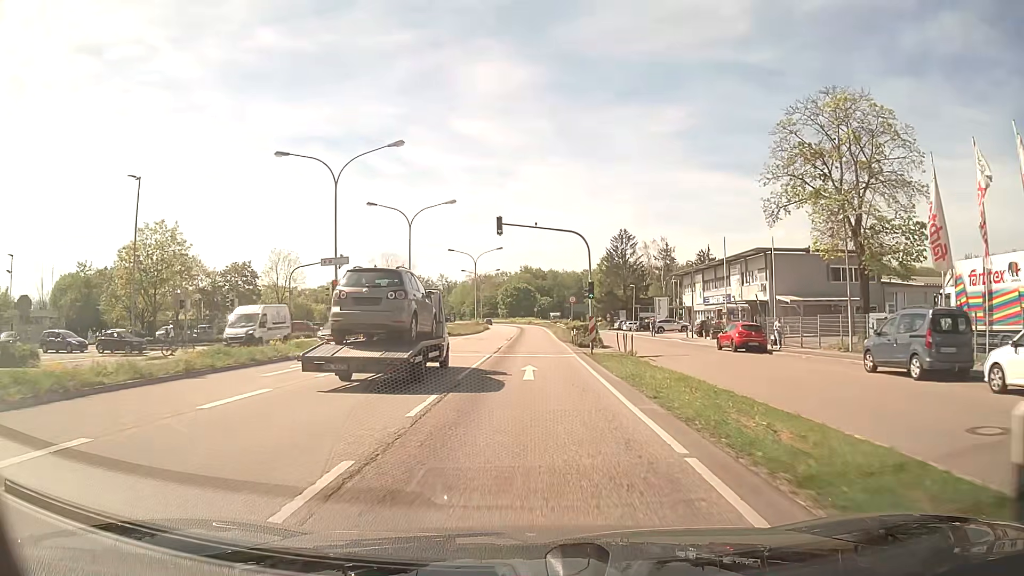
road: primary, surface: asphalt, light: Day
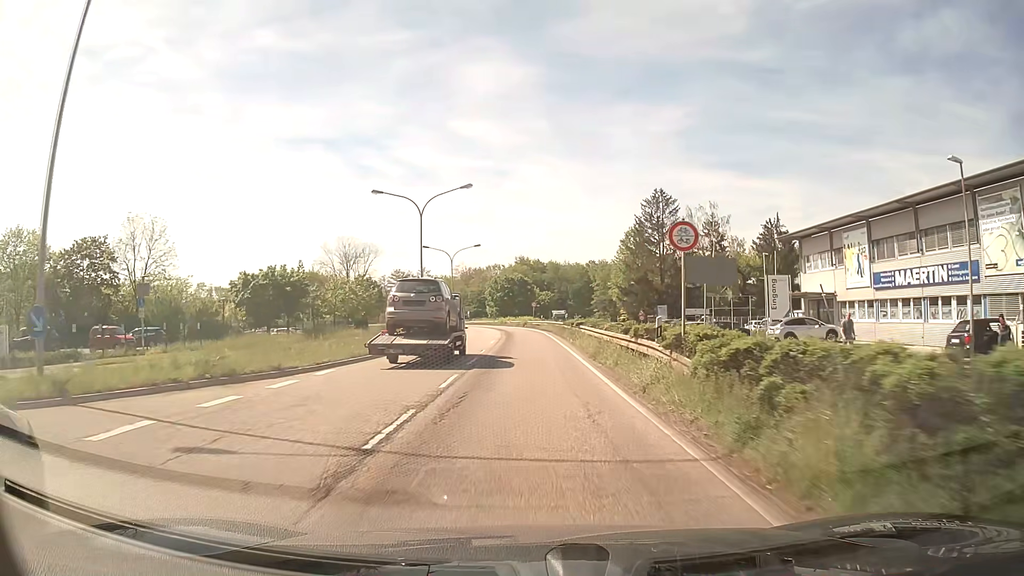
(+0.3, +38.2) m; 0°
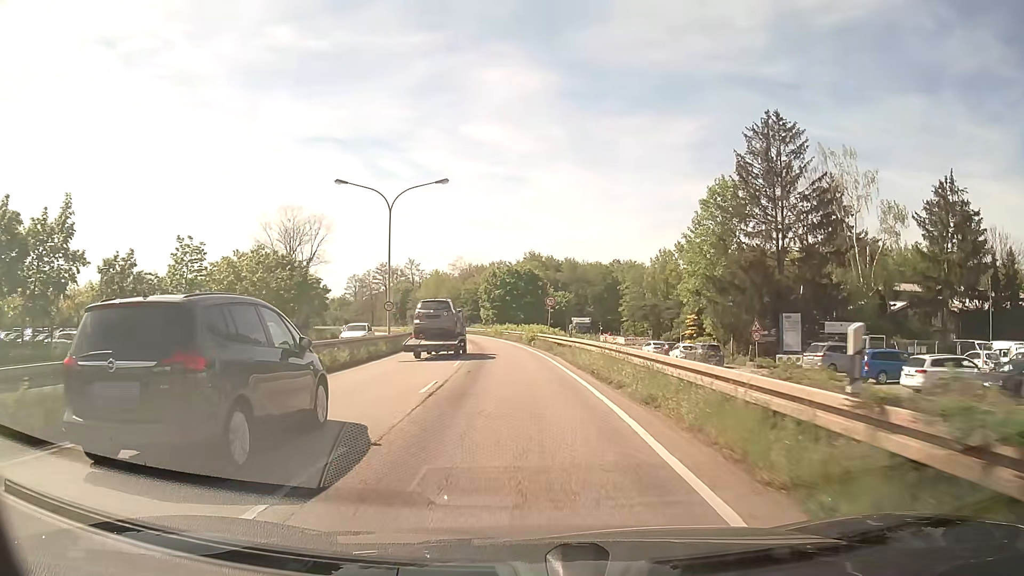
(-0.1, +38.8) m; -1°
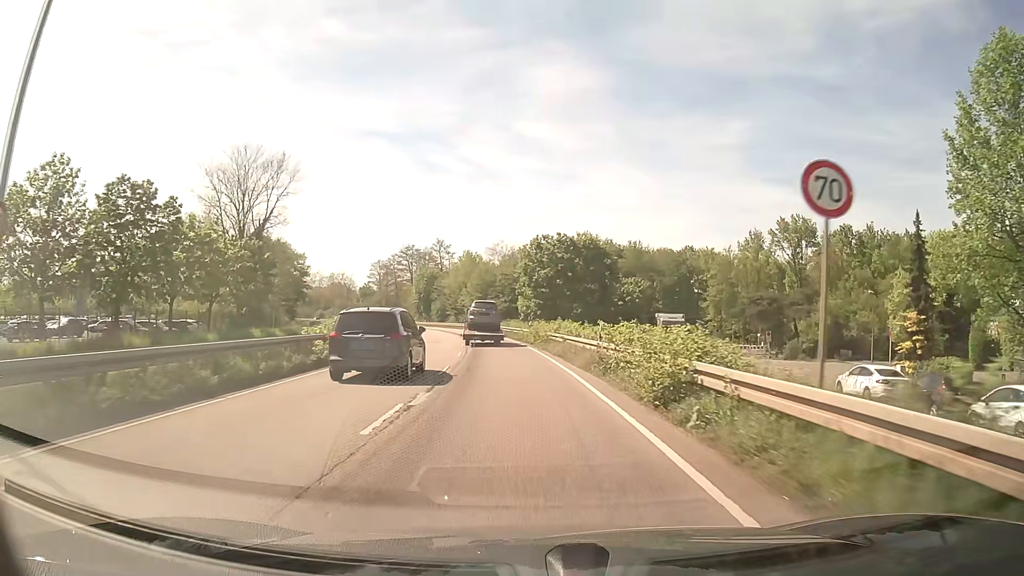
(-1.1, +32.8) m; -4°
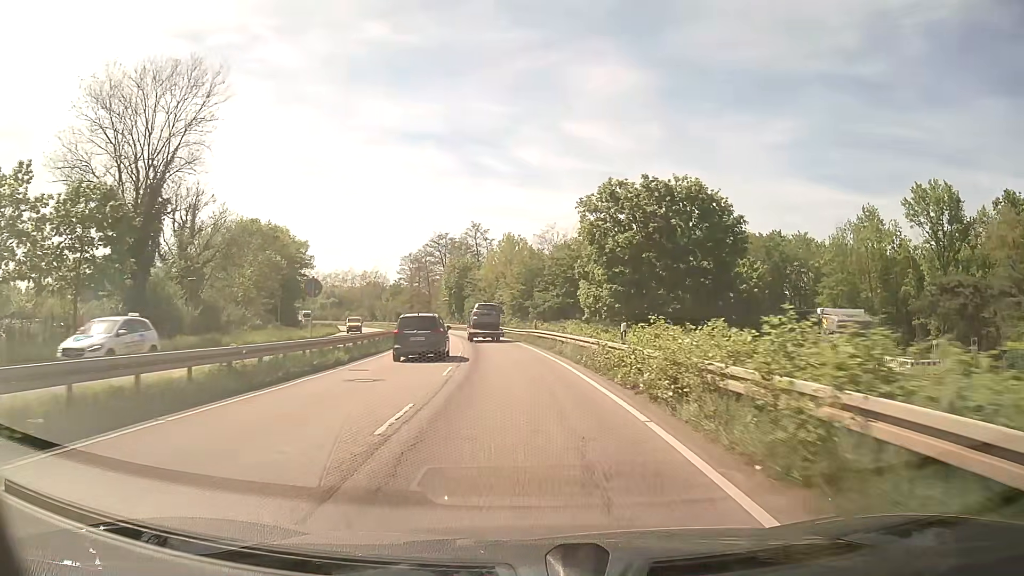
(-0.9, +27.3) m; -4°
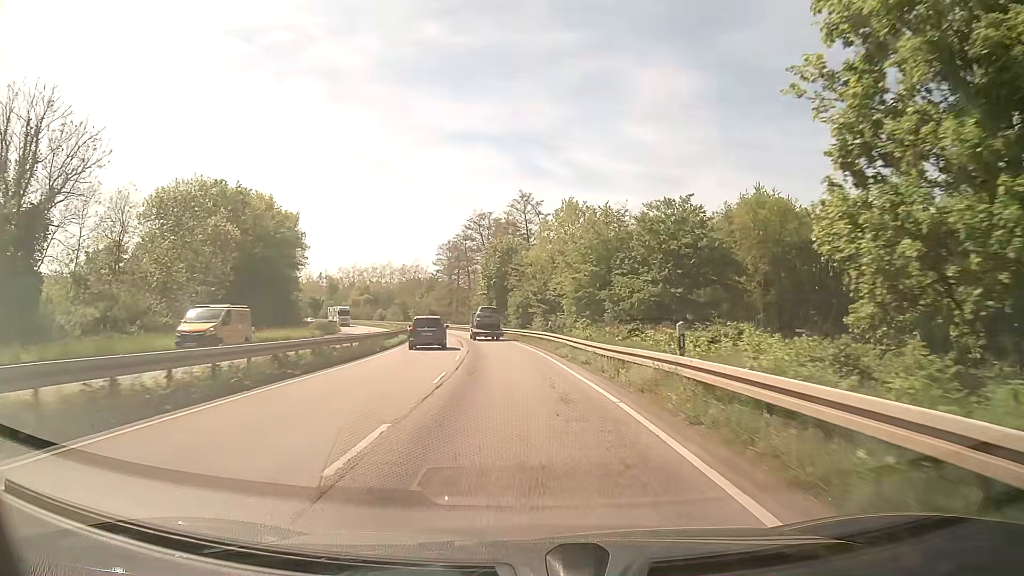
(-1.3, +29.6) m; -5°
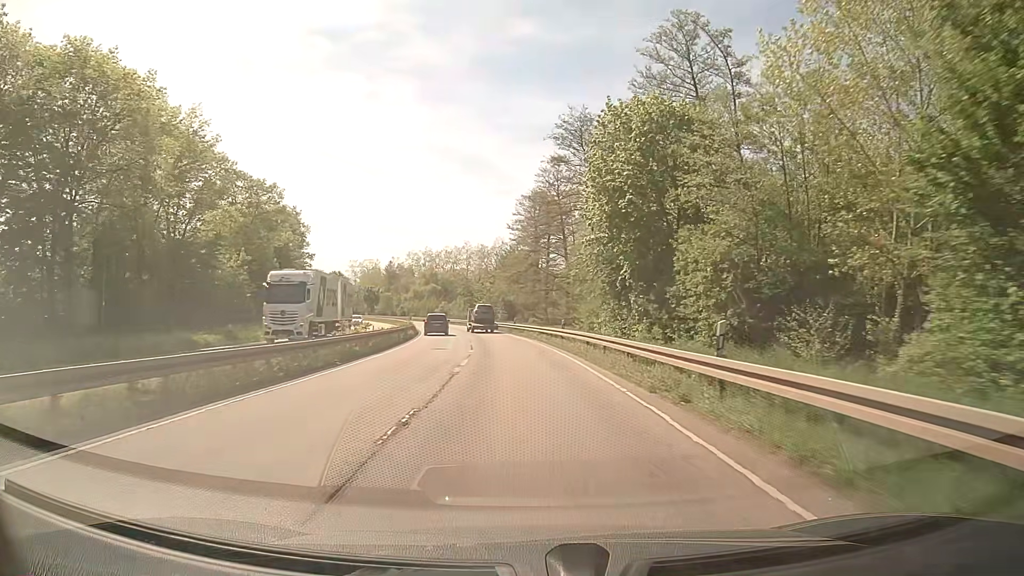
(-4.1, +53.1) m; -8°
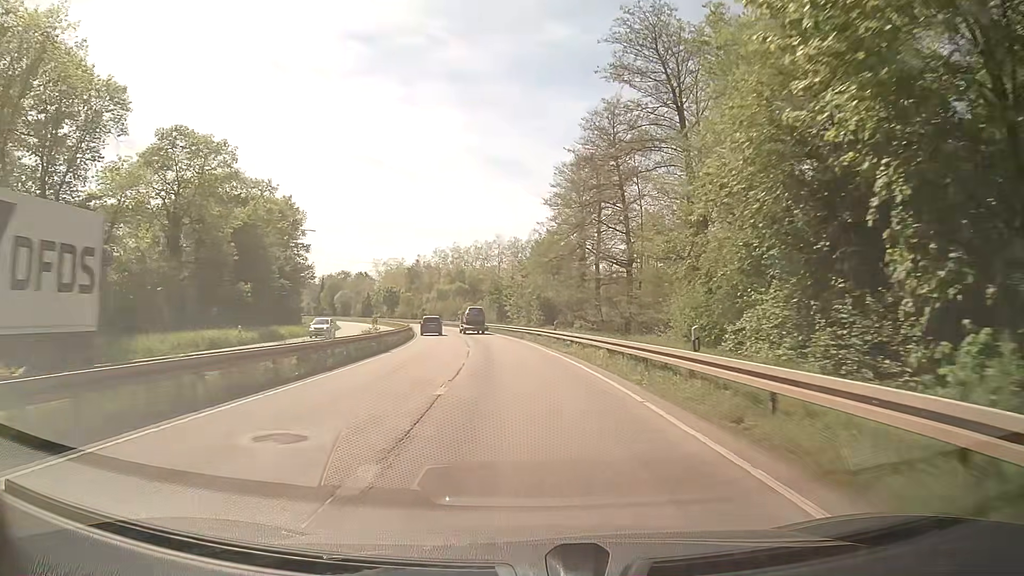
(-0.6, +22.0) m; -3°
(0, +10) (0, +20) (-1, +30) (-2, +40) (-3, +50) (-5, +60) (-7, +70) (-9, +79) (-11, +89) (-13, +99) m
